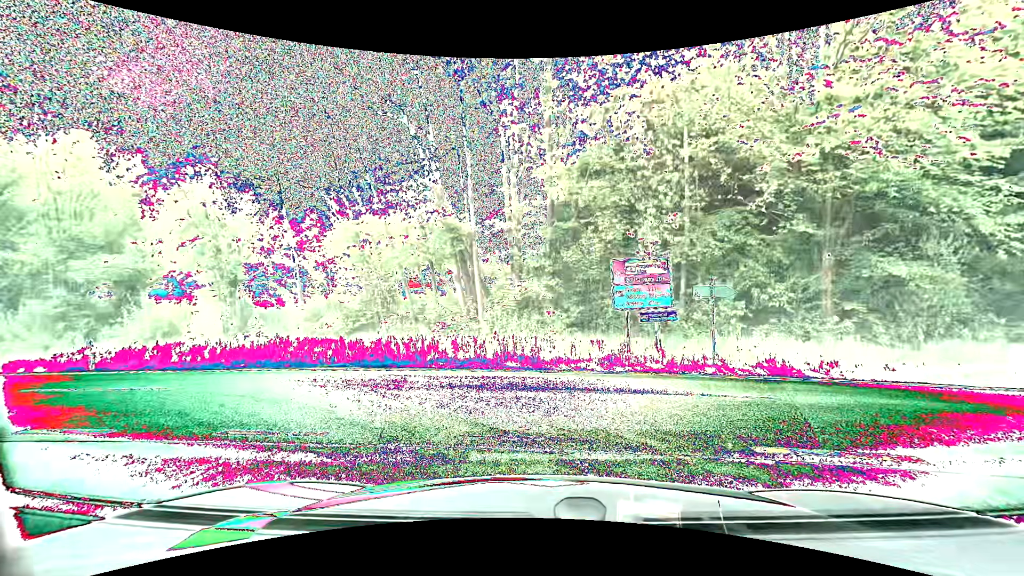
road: tertiary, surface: asphalt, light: Day
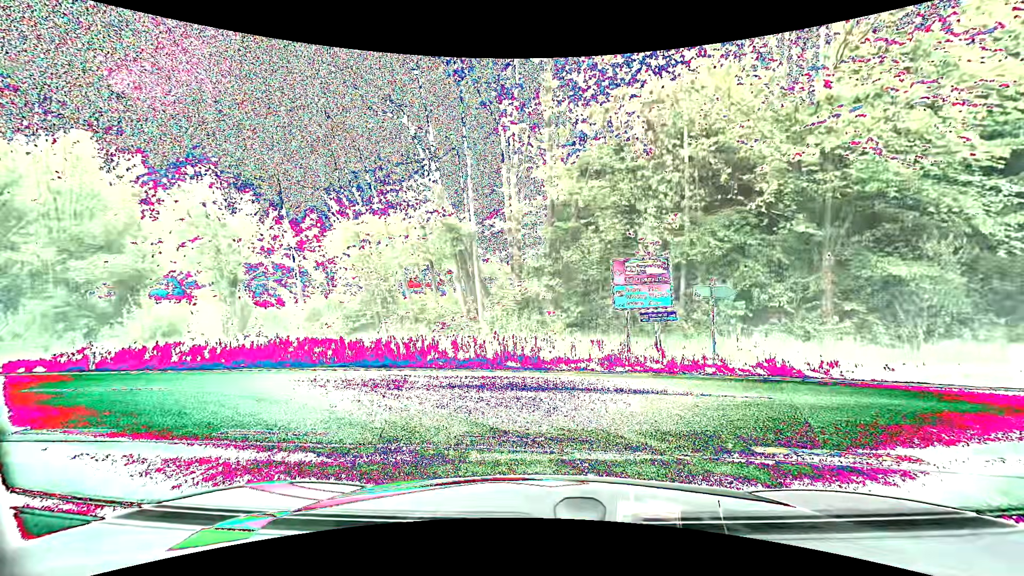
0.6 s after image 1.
(0.0, 0.0) m; 0°
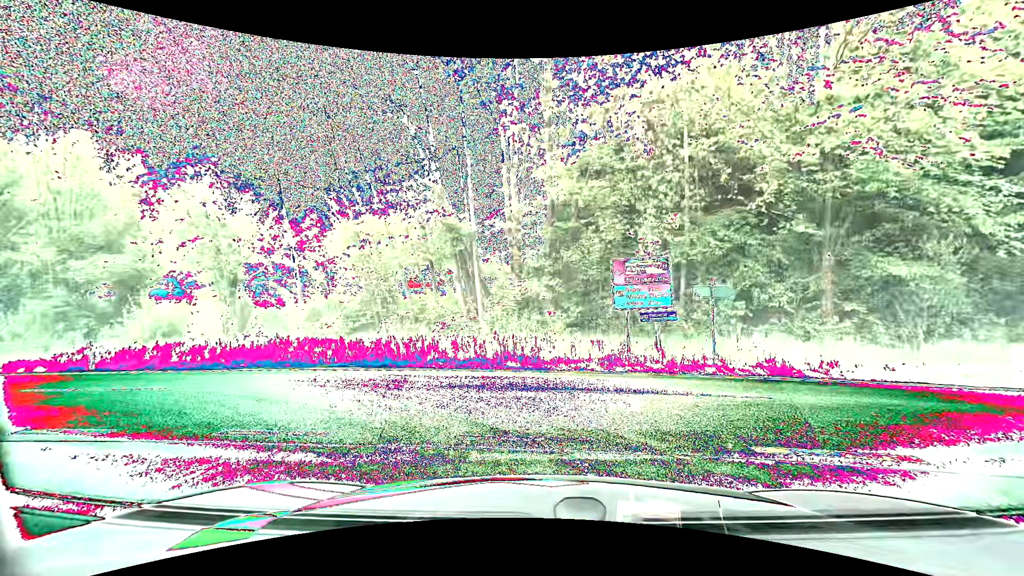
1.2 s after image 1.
(0.0, 0.0) m; 0°
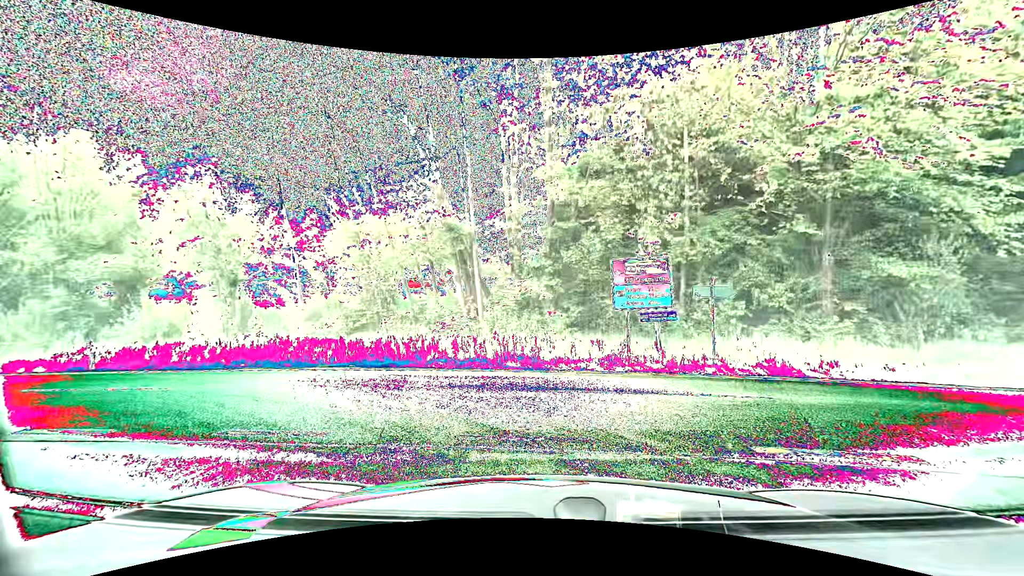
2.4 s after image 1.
(0.0, 0.0) m; 0°
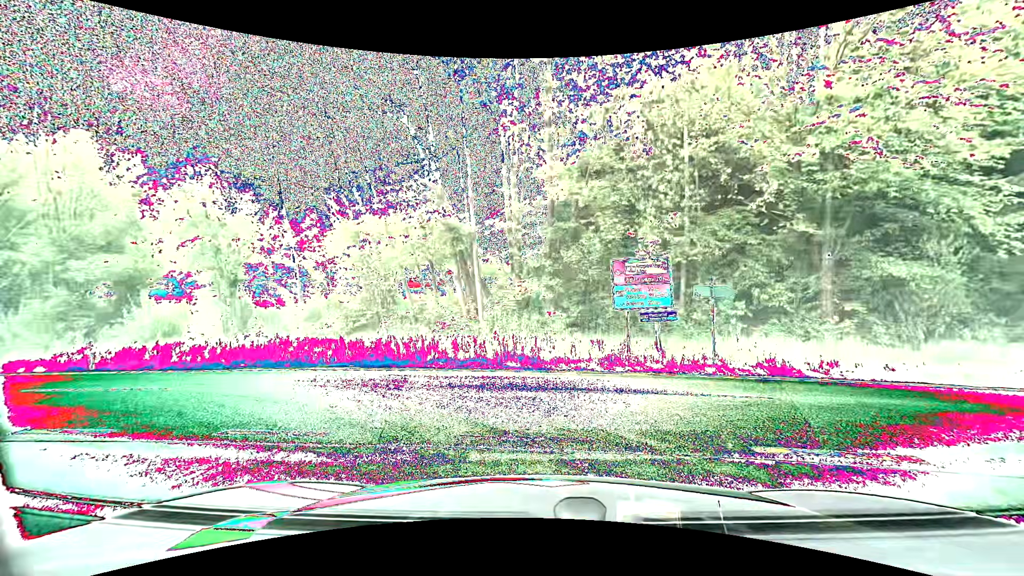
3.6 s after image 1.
(0.0, 0.0) m; 0°
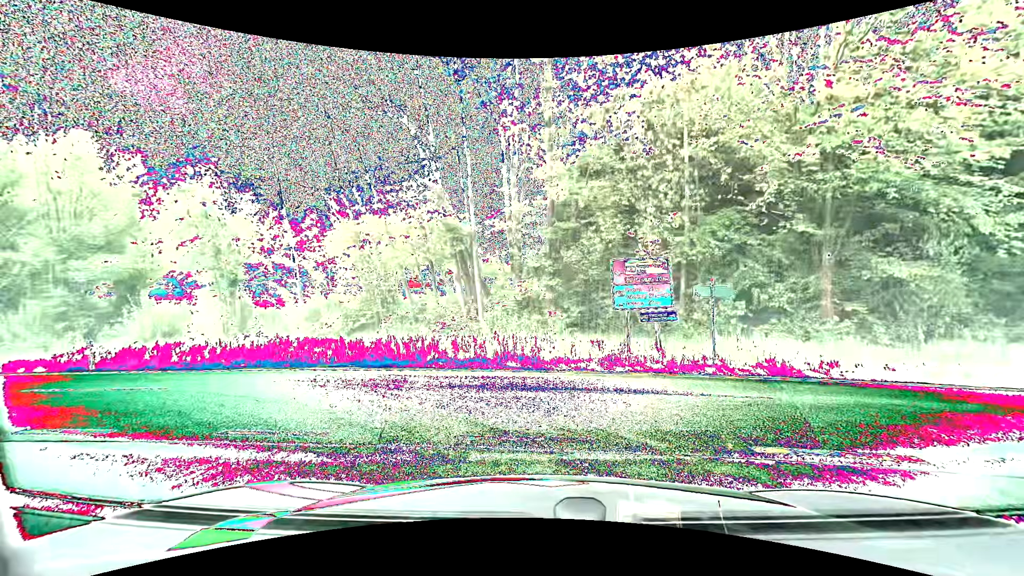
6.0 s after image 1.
(0.0, 0.0) m; 0°
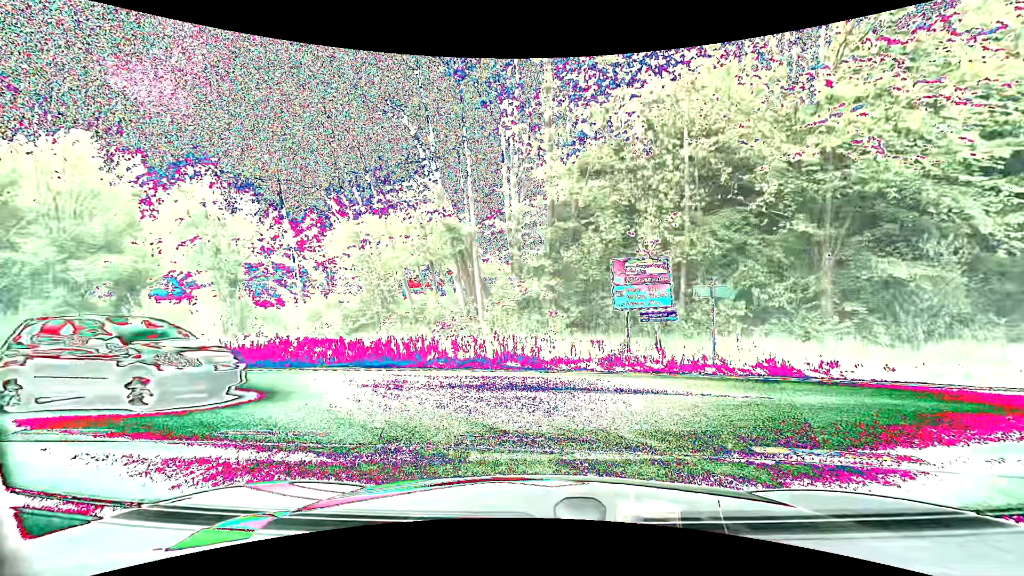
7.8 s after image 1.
(0.0, 0.0) m; 0°
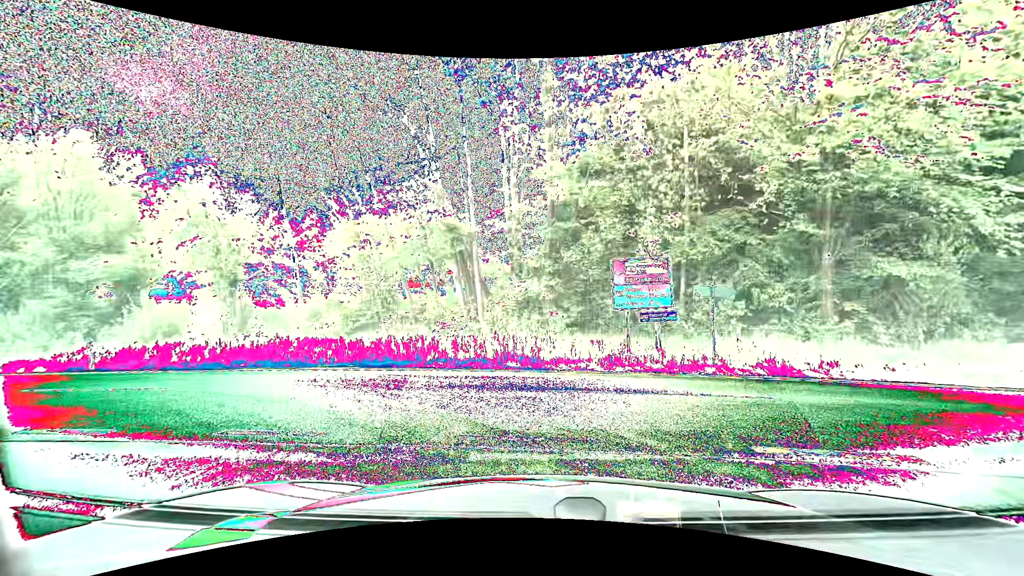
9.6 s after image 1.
(0.0, 0.0) m; 0°
(-2, +9) (-11, +14) (-21, +16) (-31, +17) (-41, +18) (-51, +18) (-61, +19) (-71, +20) (-81, +21) (-91, +22) m
